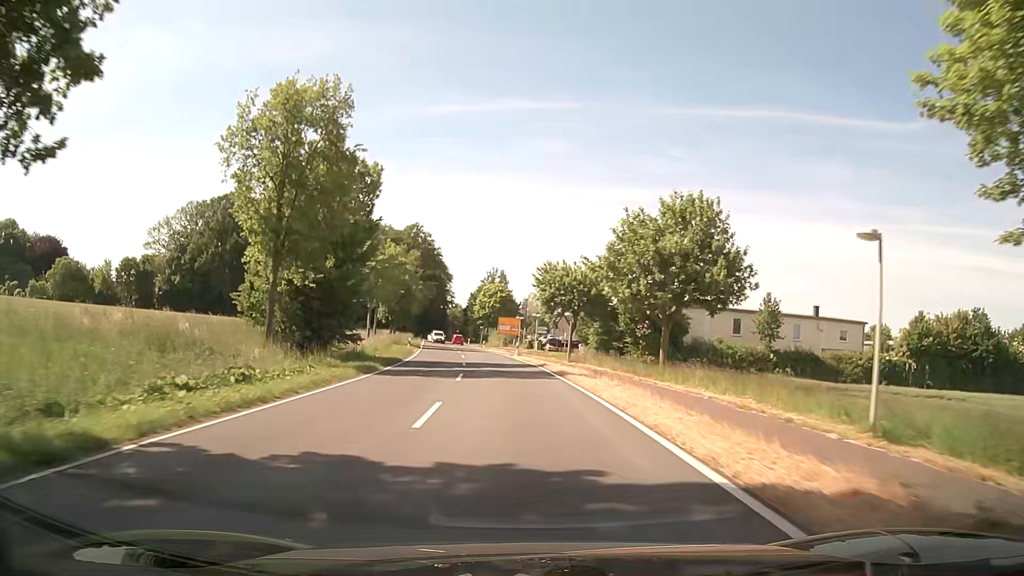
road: secondary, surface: asphalt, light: Day
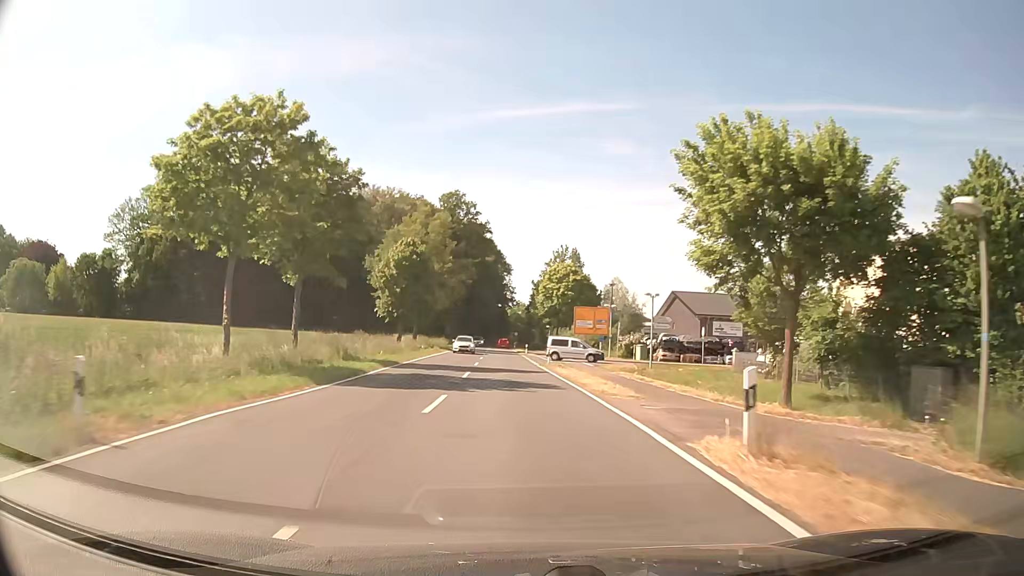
(-2.2, +43.1) m; -5°
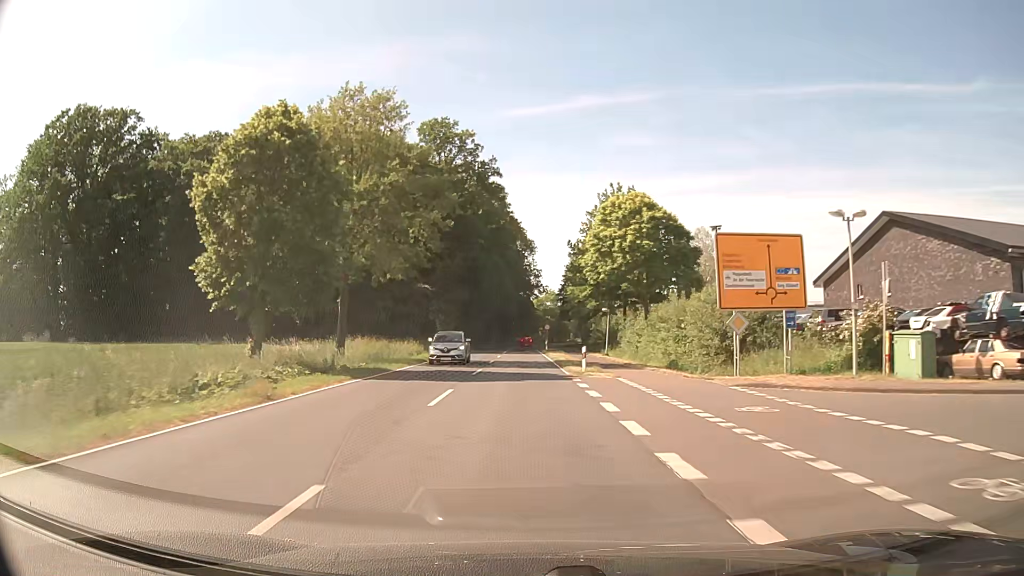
(-1.4, +43.2) m; -3°
